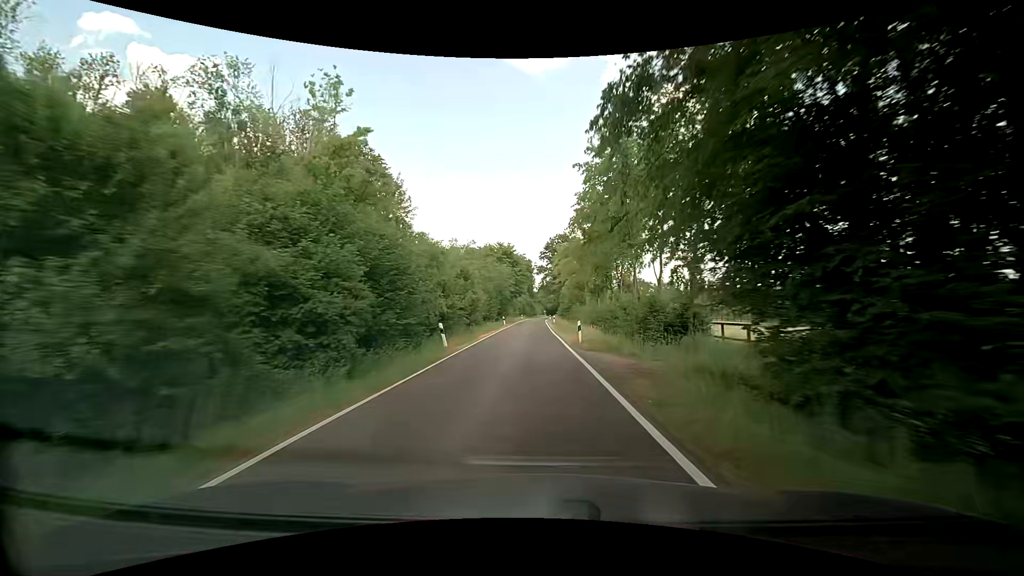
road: unclassified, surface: asphalt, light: Day
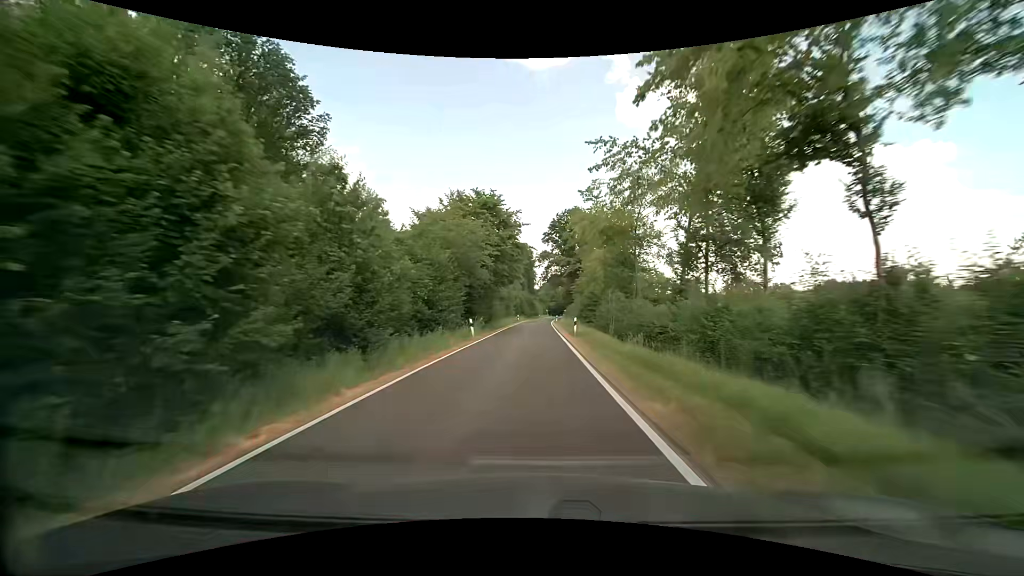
(+0.3, +30.0) m; +1°
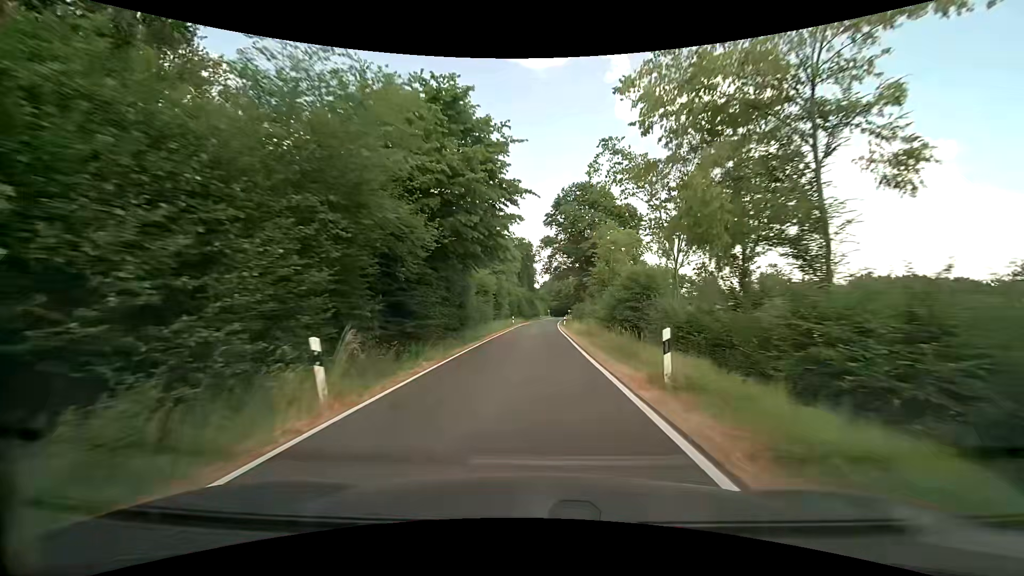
(-0.1, +19.8) m; -1°
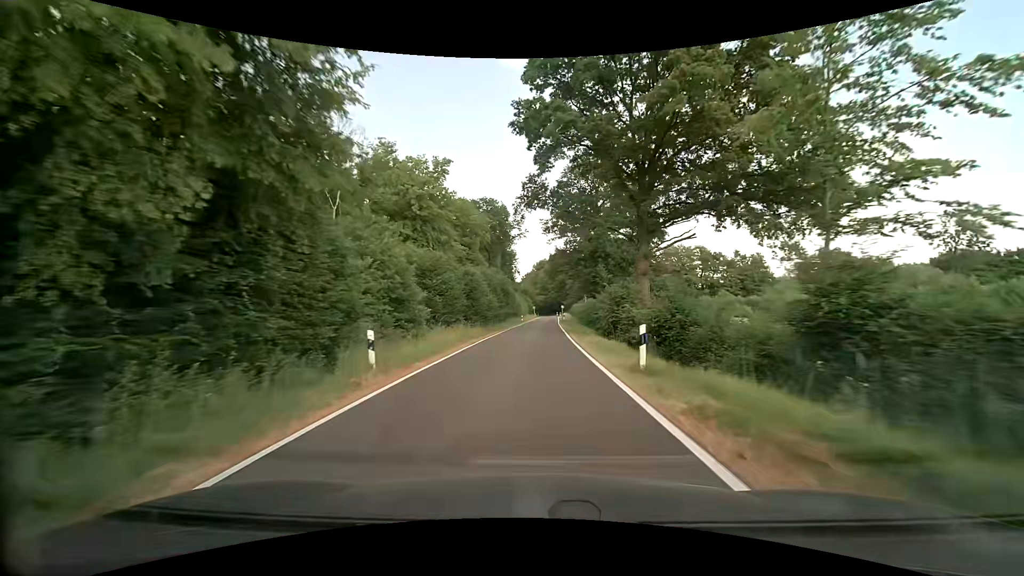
(+1.0, +48.5) m; +2°
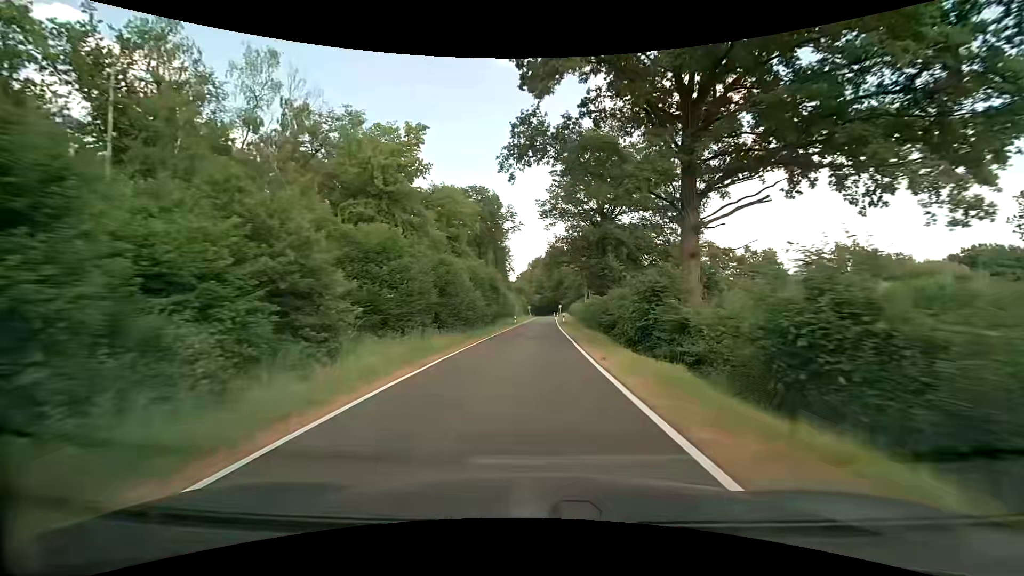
(0.0, +9.5) m; +1°
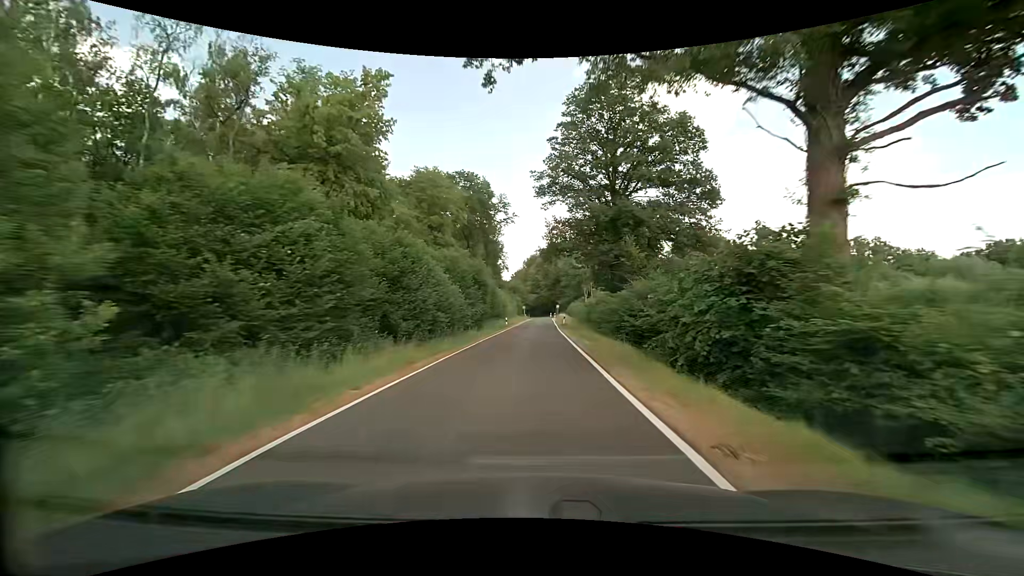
(0.0, +9.4) m; 0°
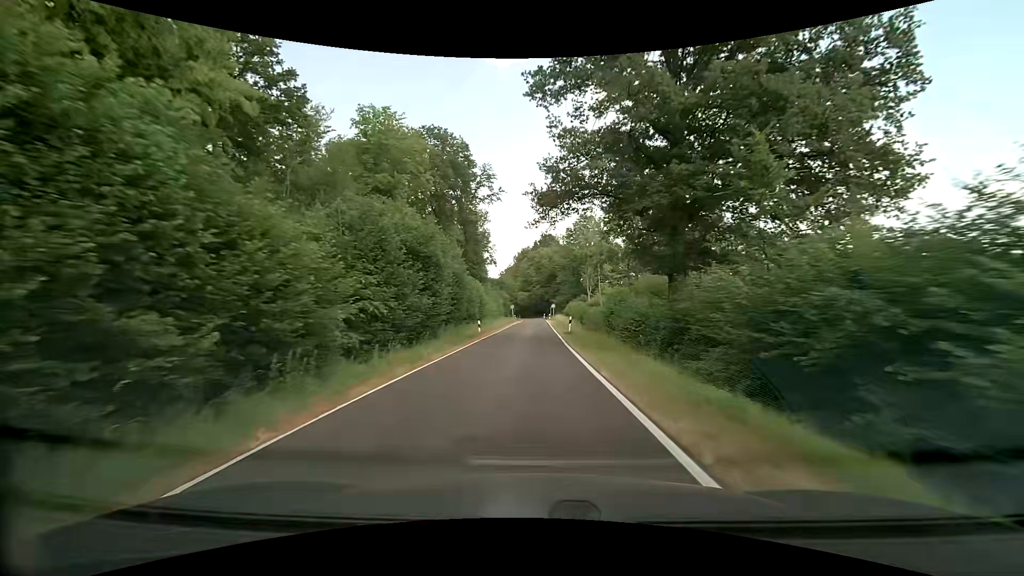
(+0.1, +18.4) m; +1°
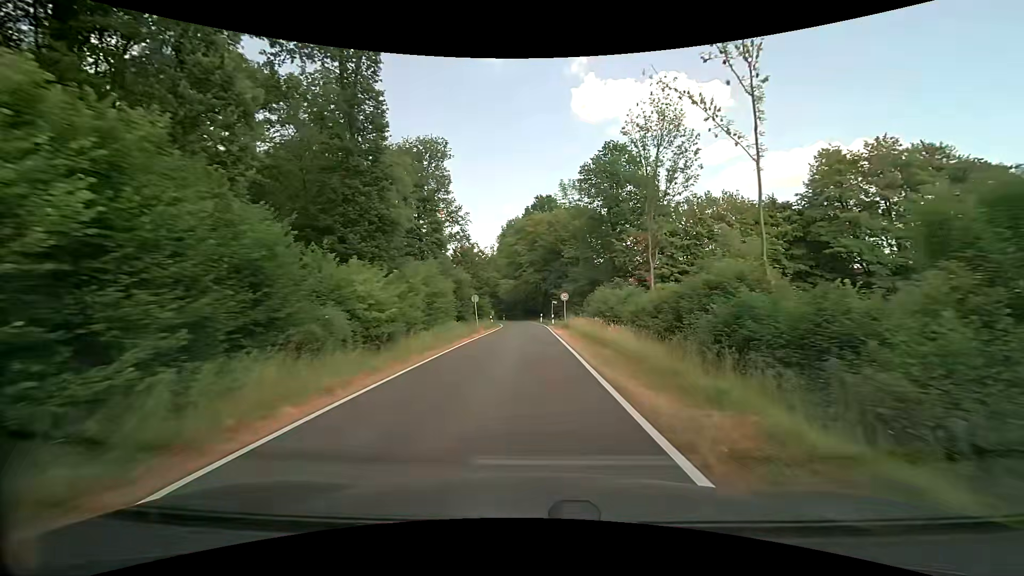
(+0.2, +43.6) m; +1°
(0, +10) (0, +20) (0, +30) (0, +40) (0, +50) (-1, +60) (-2, +70) (-4, +80) (-6, +90) (-8, +99) m
